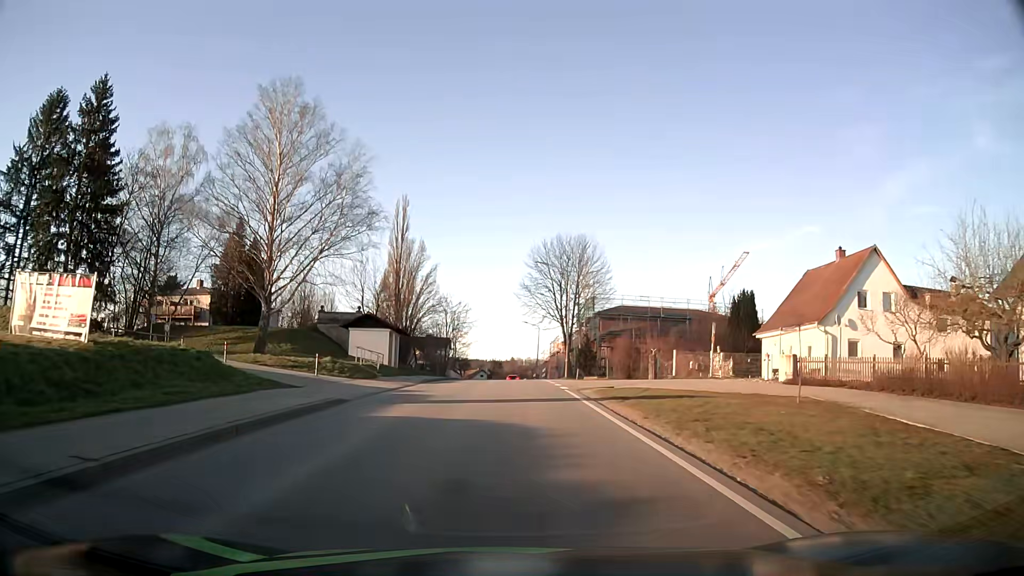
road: tertiary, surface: asphalt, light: Day
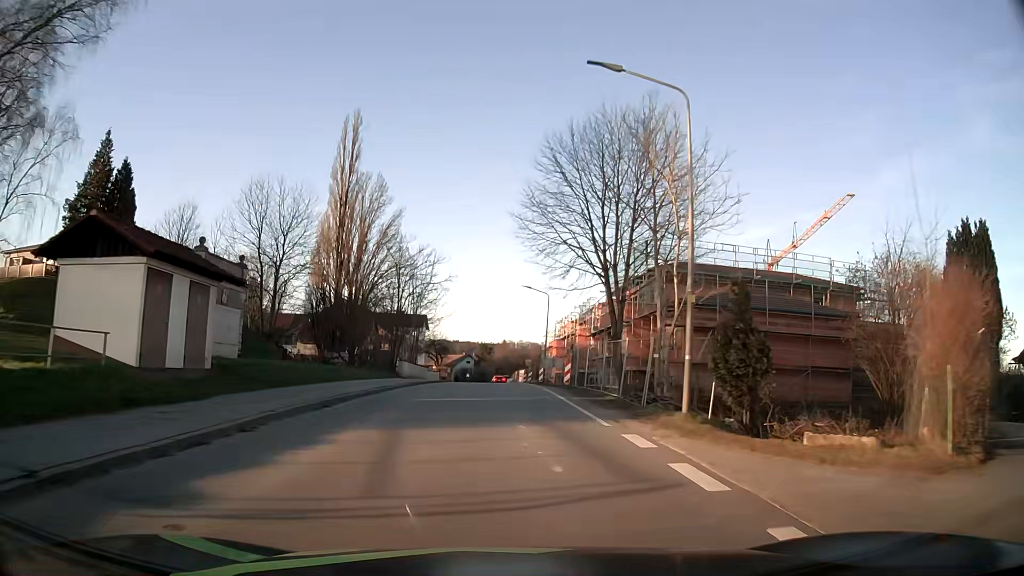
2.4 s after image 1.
(+0.1, +30.8) m; +1°
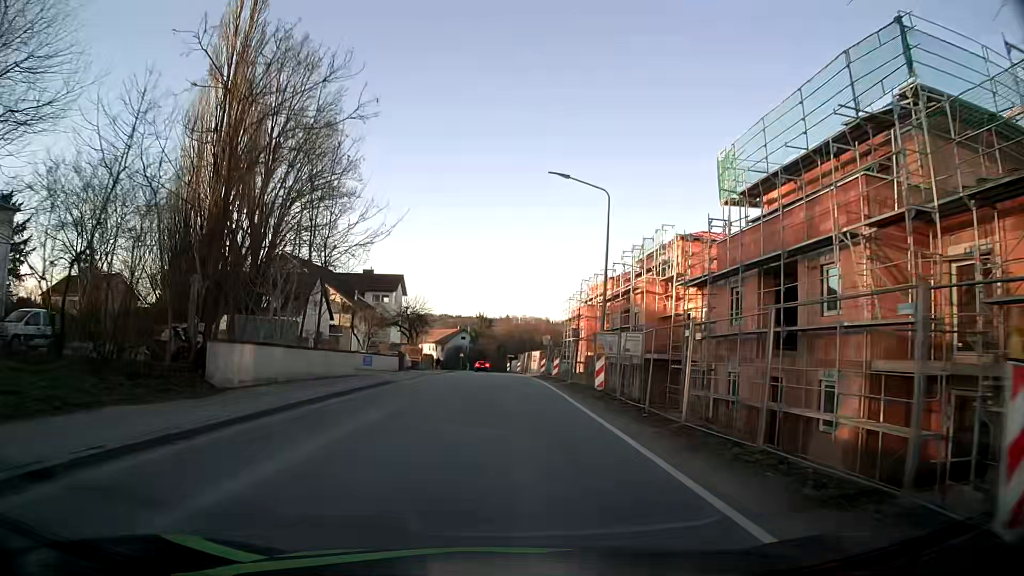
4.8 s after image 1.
(-0.1, +30.3) m; 0°
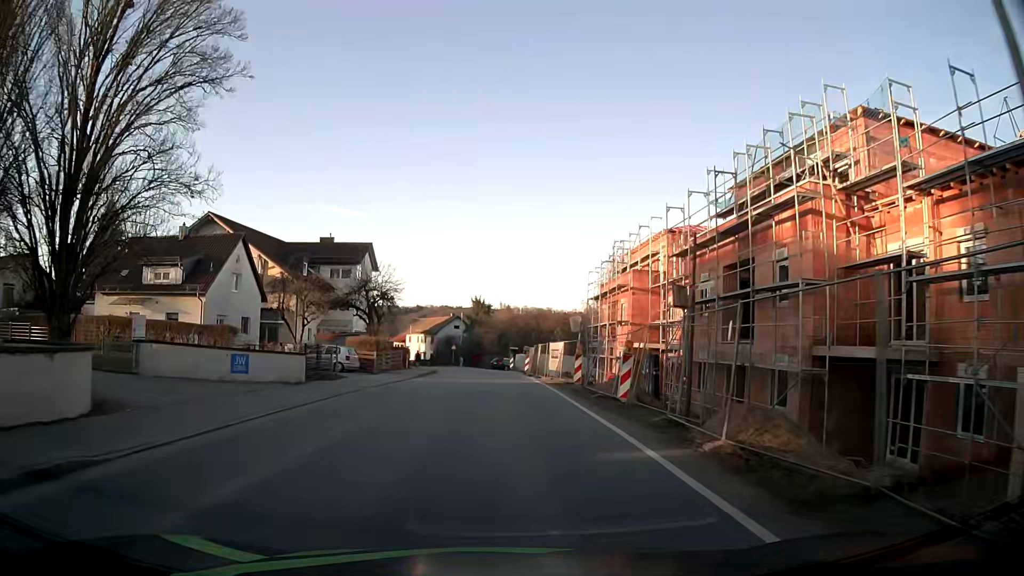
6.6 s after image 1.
(0.0, +20.7) m; 0°
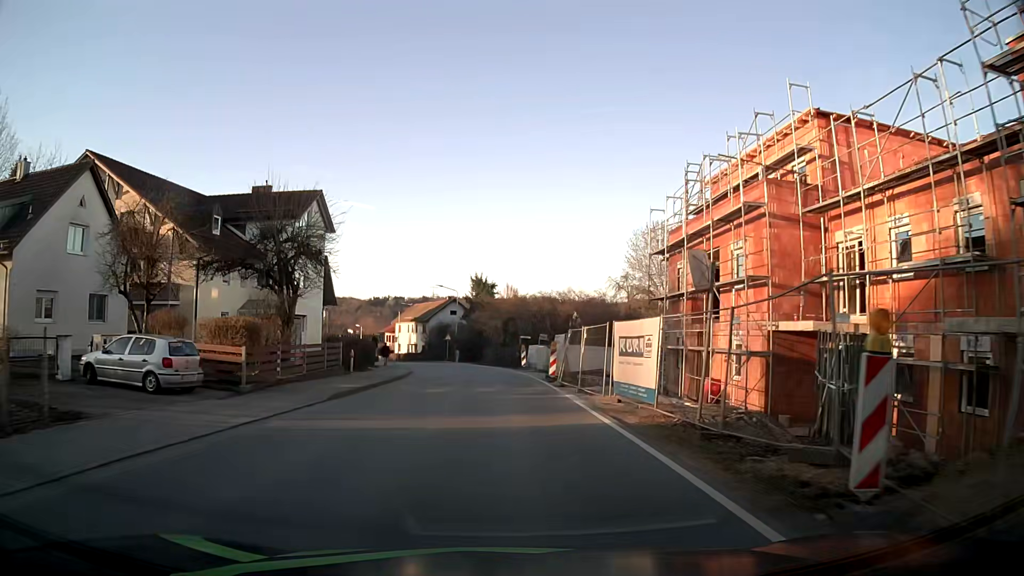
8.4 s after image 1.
(0.0, +19.9) m; 0°
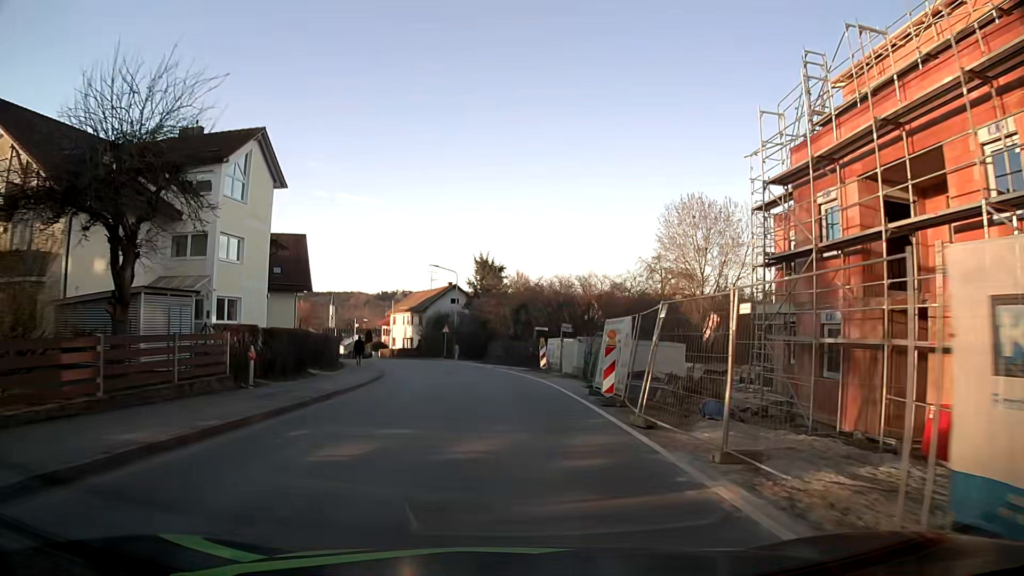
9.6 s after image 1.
(-0.1, +13.0) m; -1°
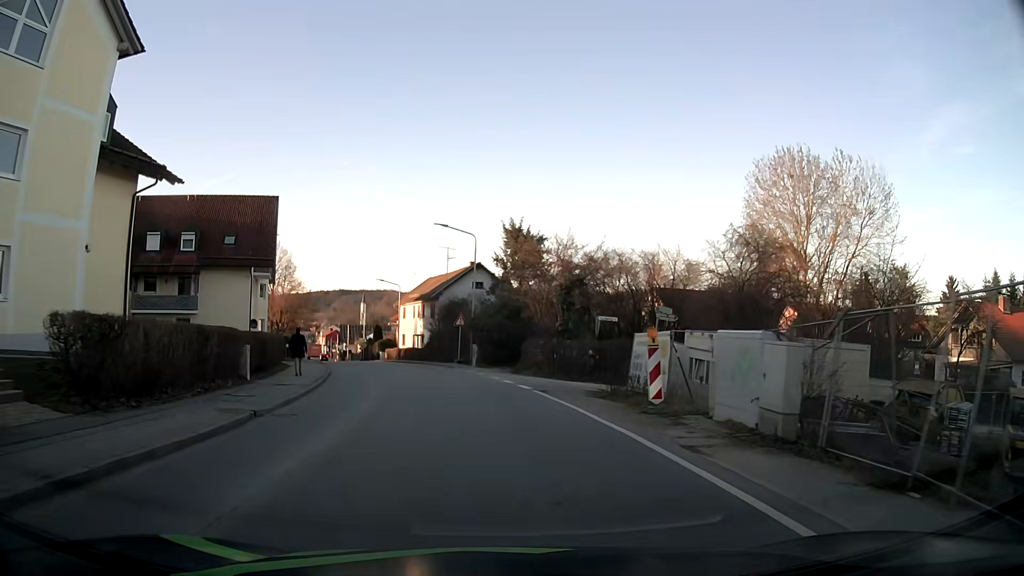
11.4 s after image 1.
(-0.3, +18.8) m; -3°
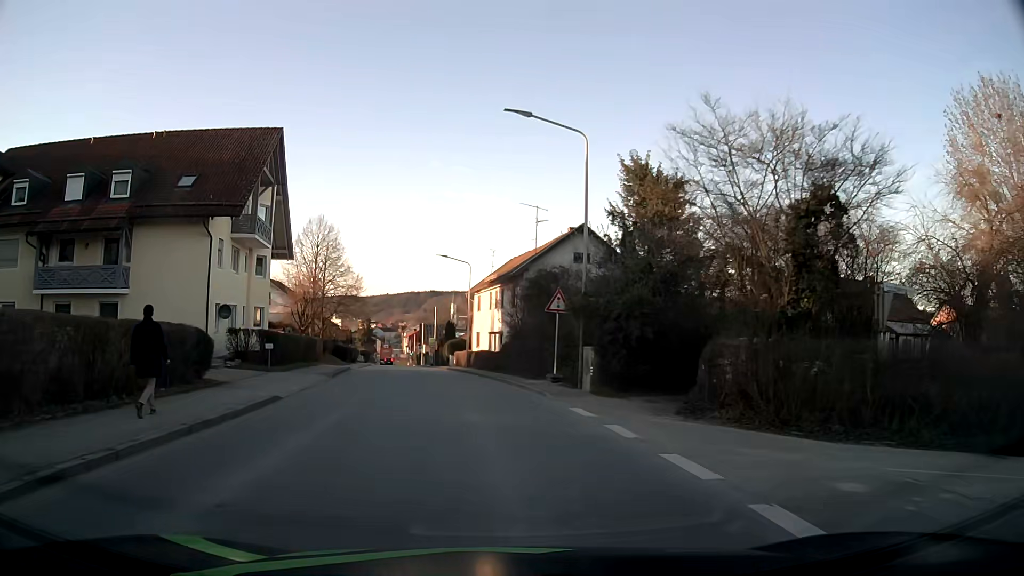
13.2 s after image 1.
(-1.0, +18.7) m; -7°
(0, +10) (-1, +20) (-3, +30) (-5, +40) (-6, +50) (-8, +59) (-9, +69) (-11, +79) (-12, +89) (-14, +99) m
